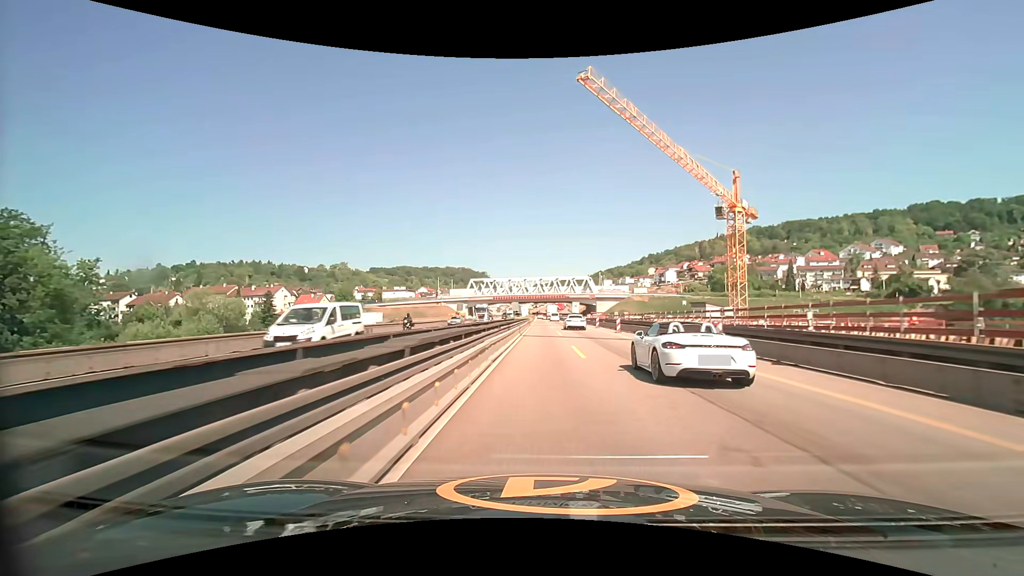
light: Day
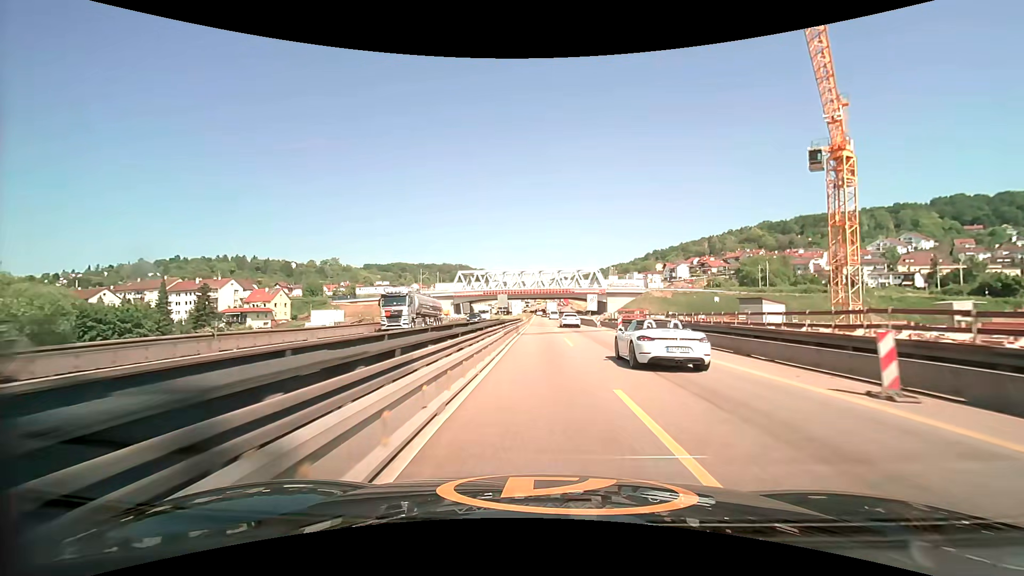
(0.0, +30.4) m; 0°
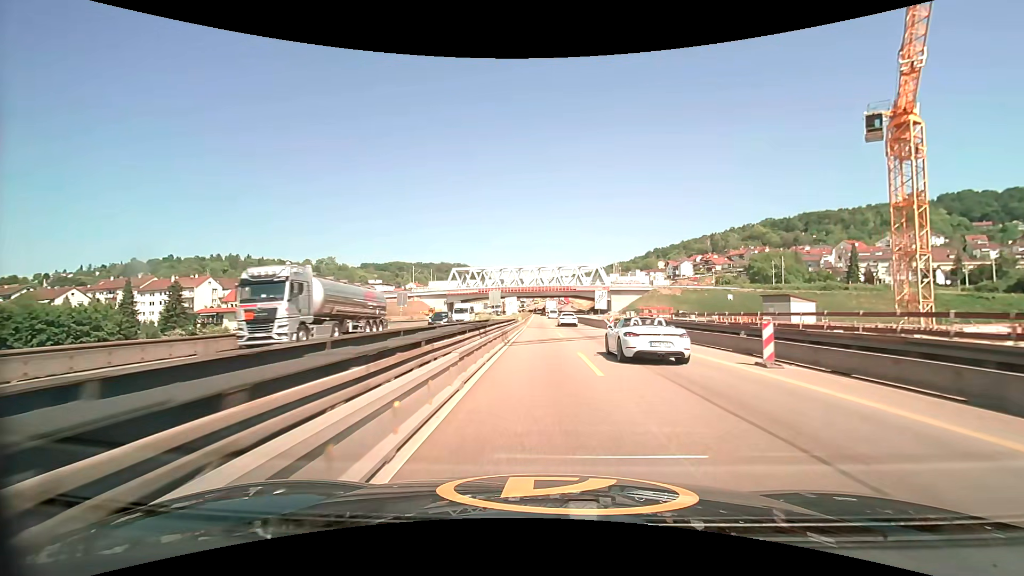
(0.0, +10.1) m; 0°
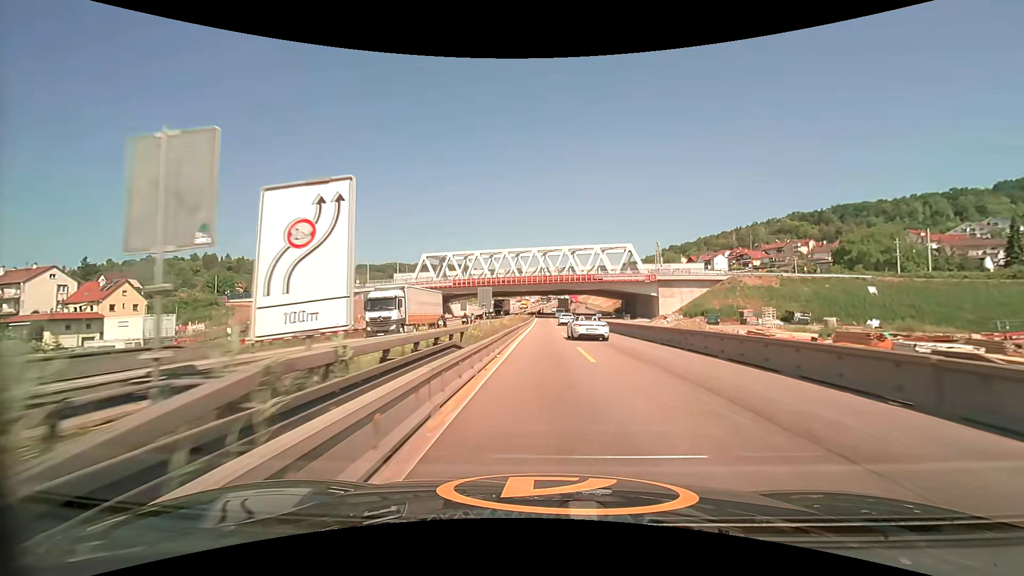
(-0.3, +50.0) m; -1°
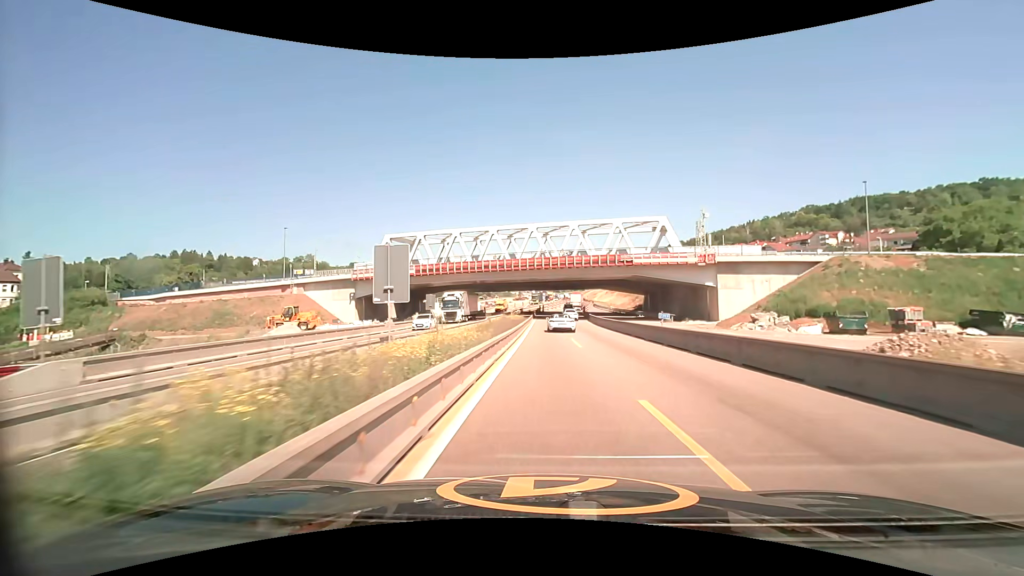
(-0.1, +29.2) m; 0°
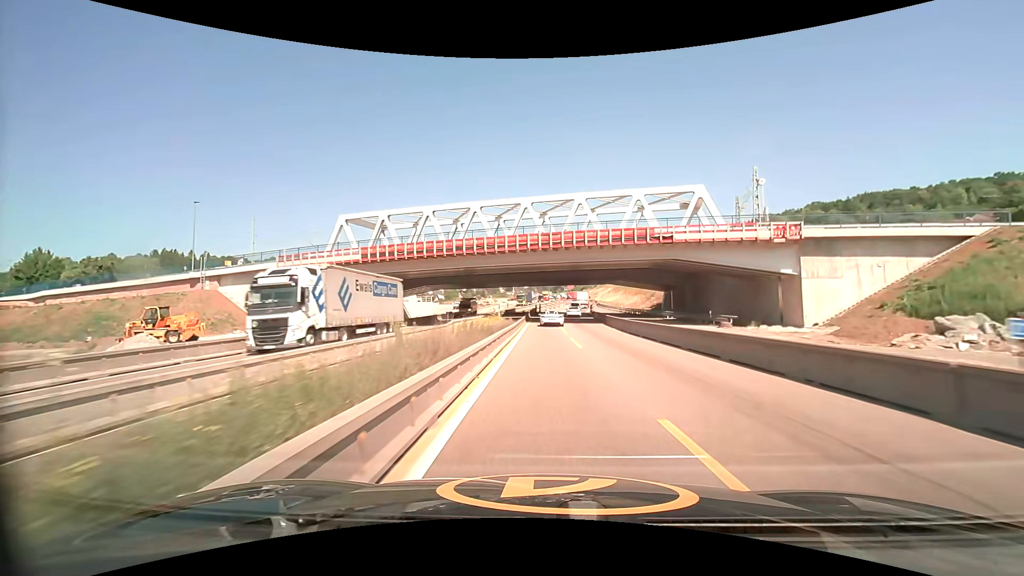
(0.0, +19.5) m; 0°
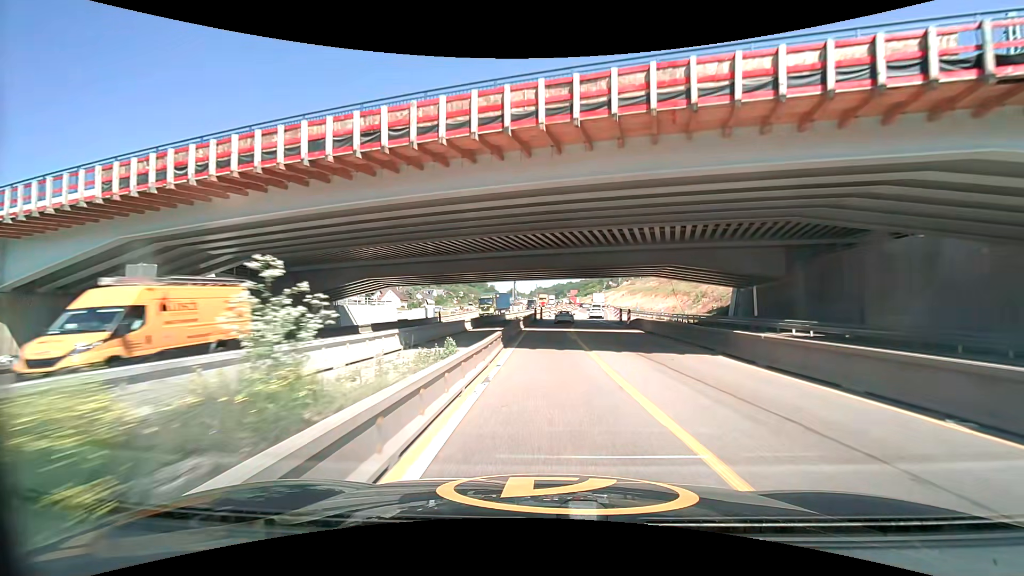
(0.0, +29.6) m; 0°
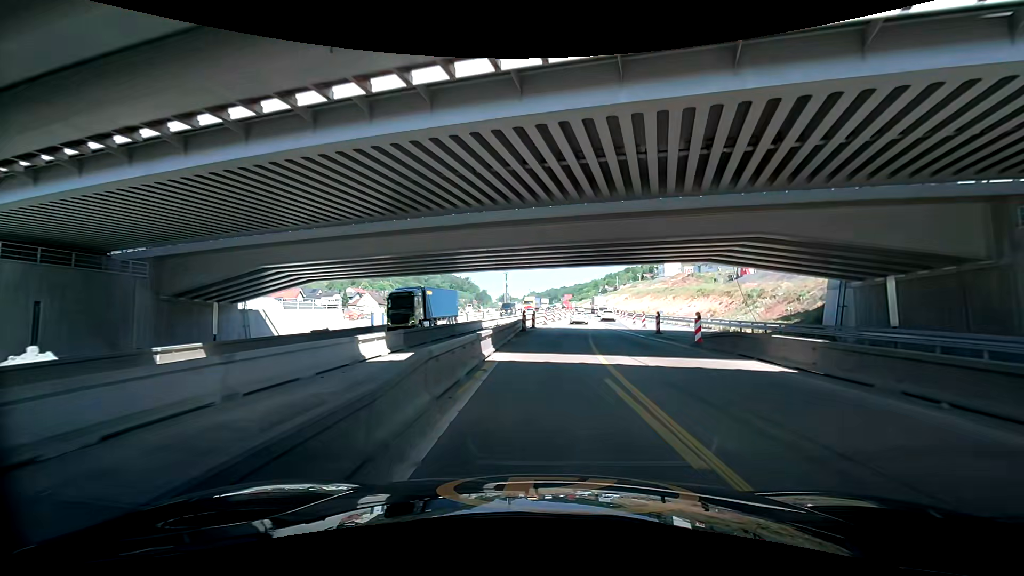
(0.0, +19.6) m; +1°
(0, +10) (0, +20) (0, +30) (0, +40) (0, +50) (+2, +60) (+3, +70) (+4, +80) (+5, +90) (+6, +100) m
